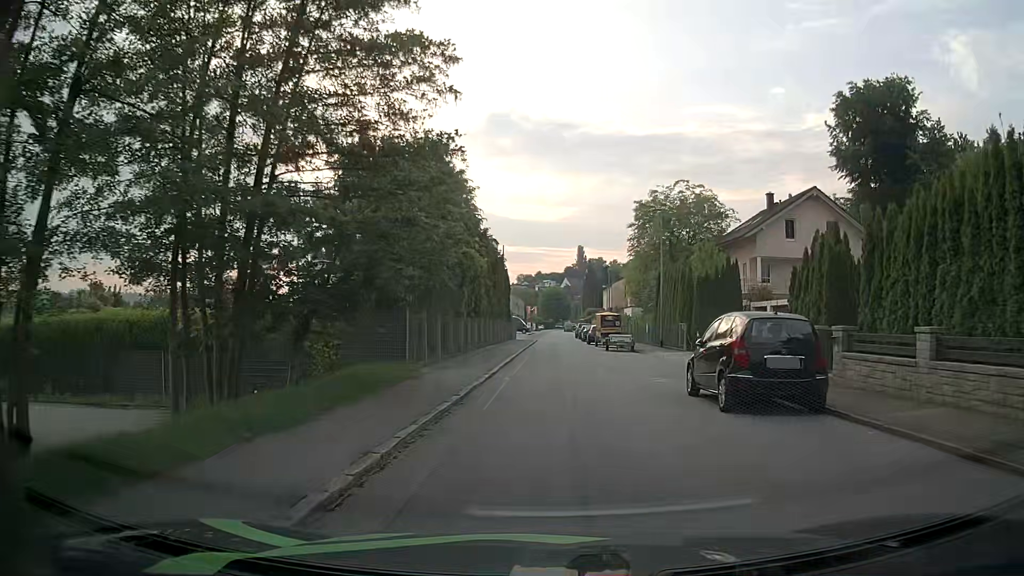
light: Day
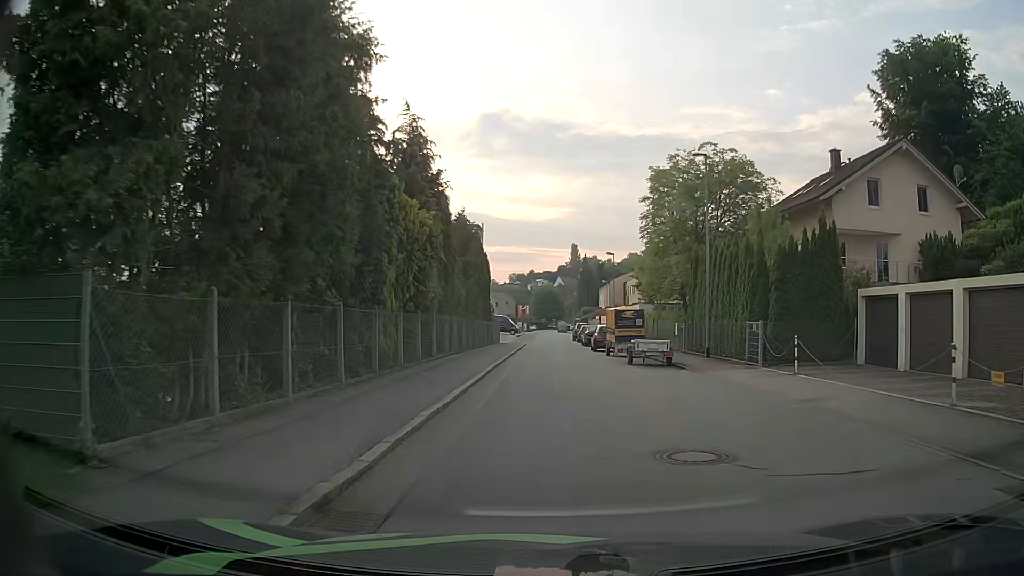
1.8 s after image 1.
(+0.4, +13.3) m; +2°
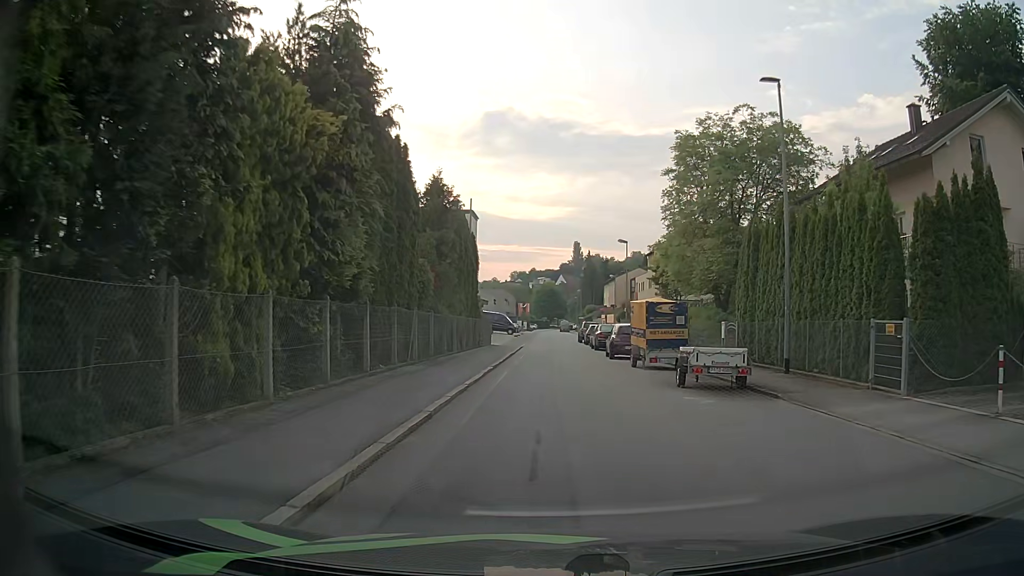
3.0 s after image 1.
(-0.1, +9.0) m; -1°
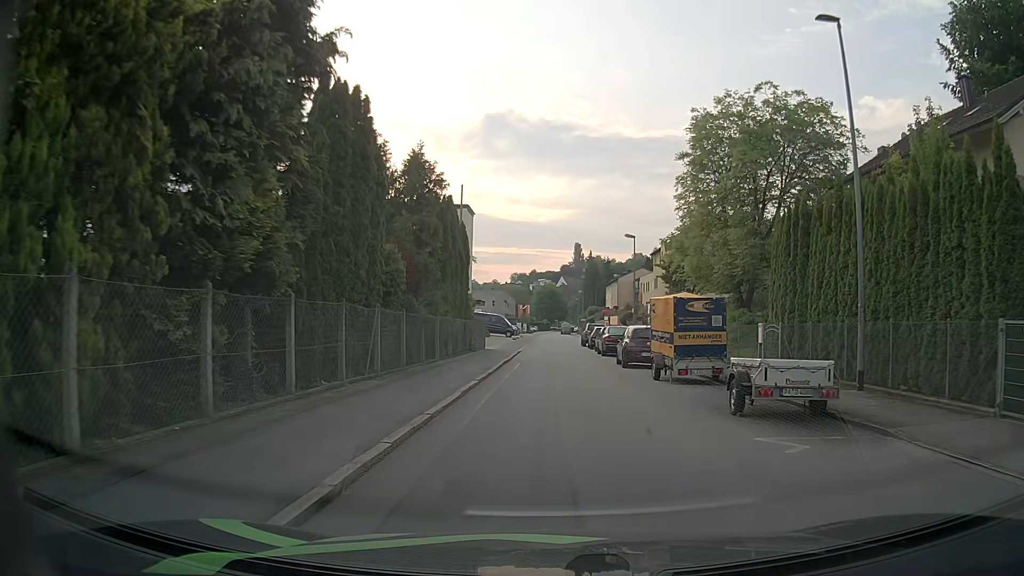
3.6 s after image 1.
(0.0, +4.5) m; 0°
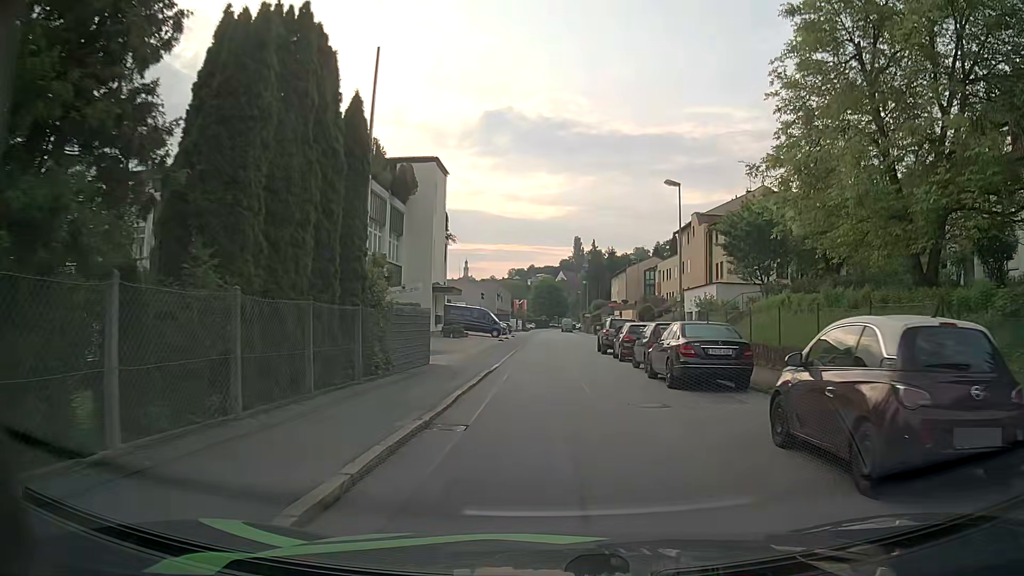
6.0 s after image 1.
(+0.2, +18.1) m; 0°
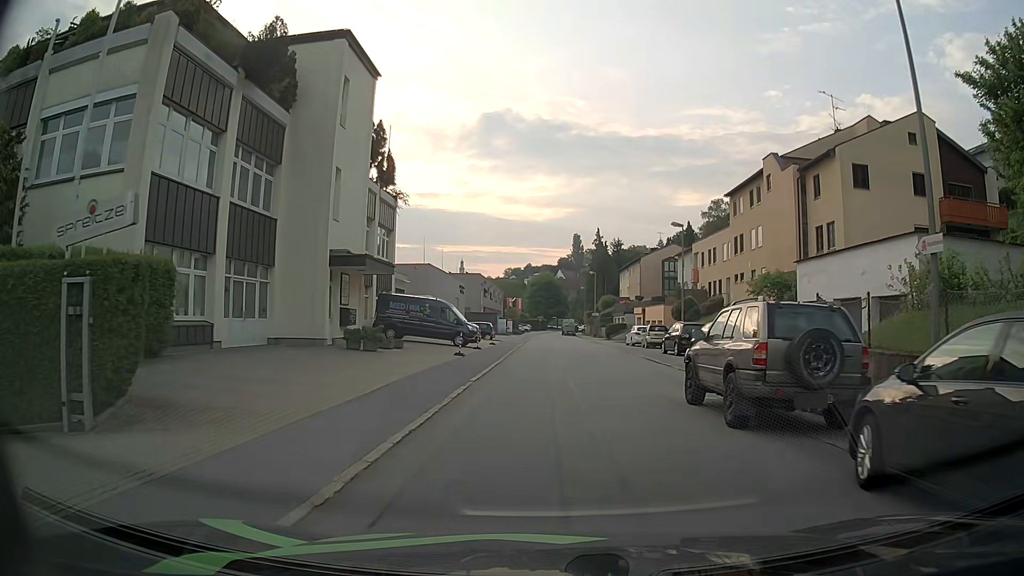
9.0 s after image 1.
(+0.2, +22.4) m; +2°
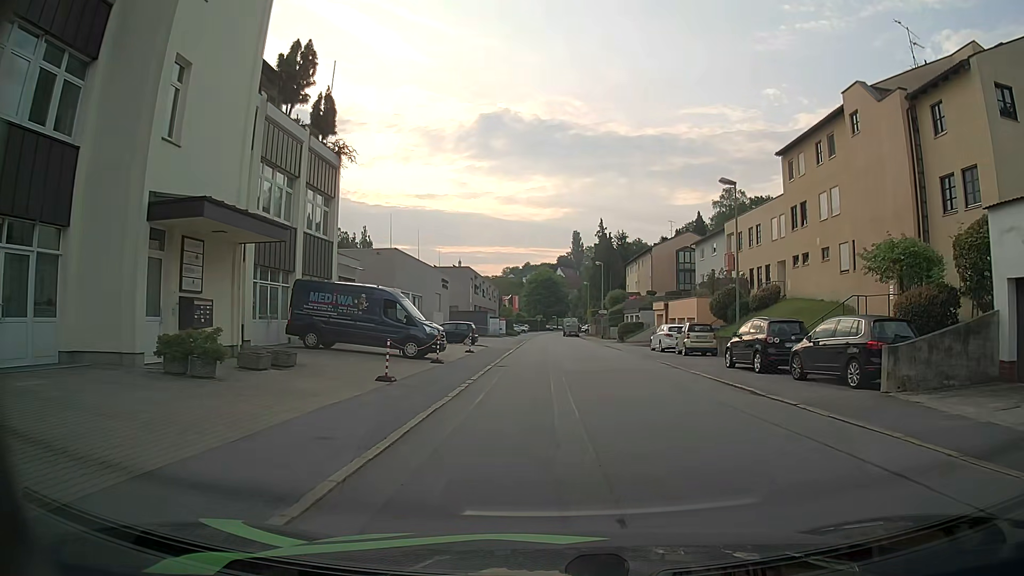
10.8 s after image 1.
(-0.2, +12.6) m; -1°
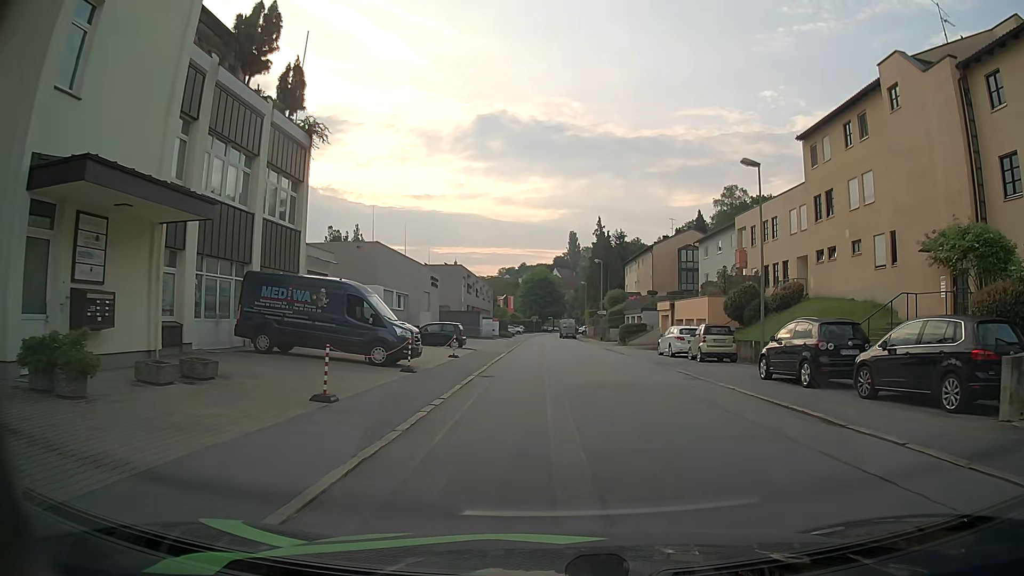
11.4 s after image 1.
(0.0, +4.1) m; +1°
